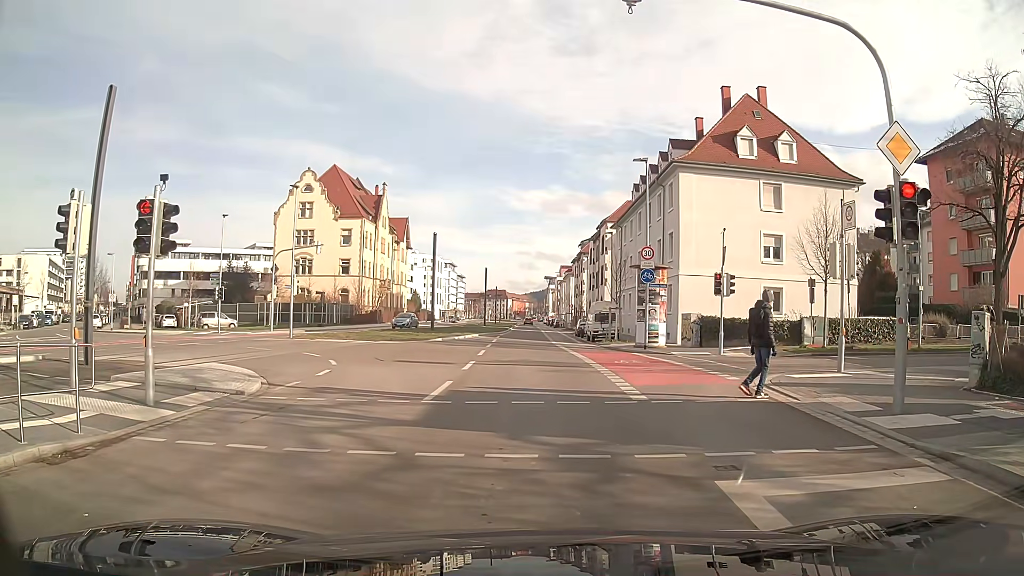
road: secondary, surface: asphalt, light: Day
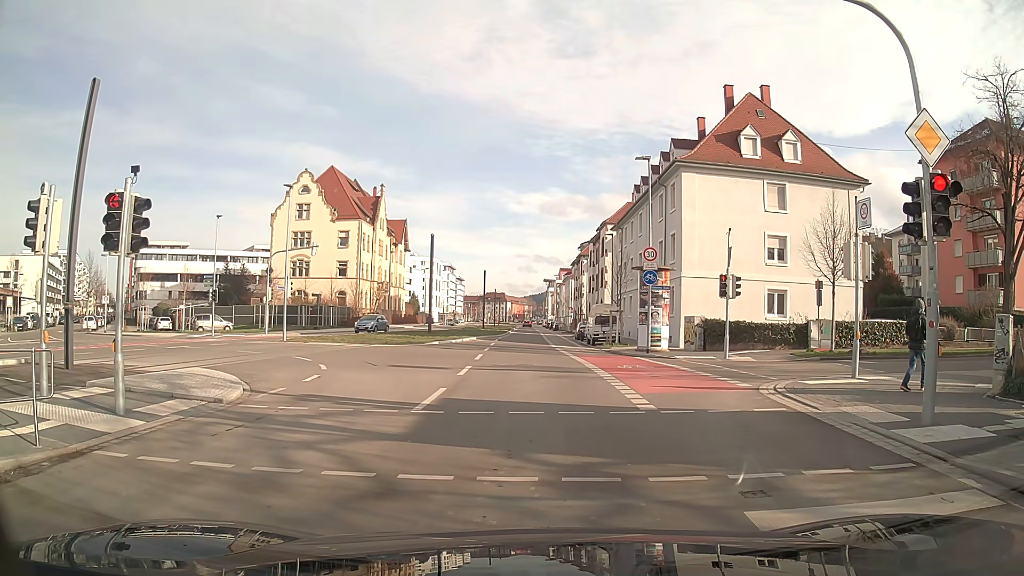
(0.0, +0.9) m; 0°
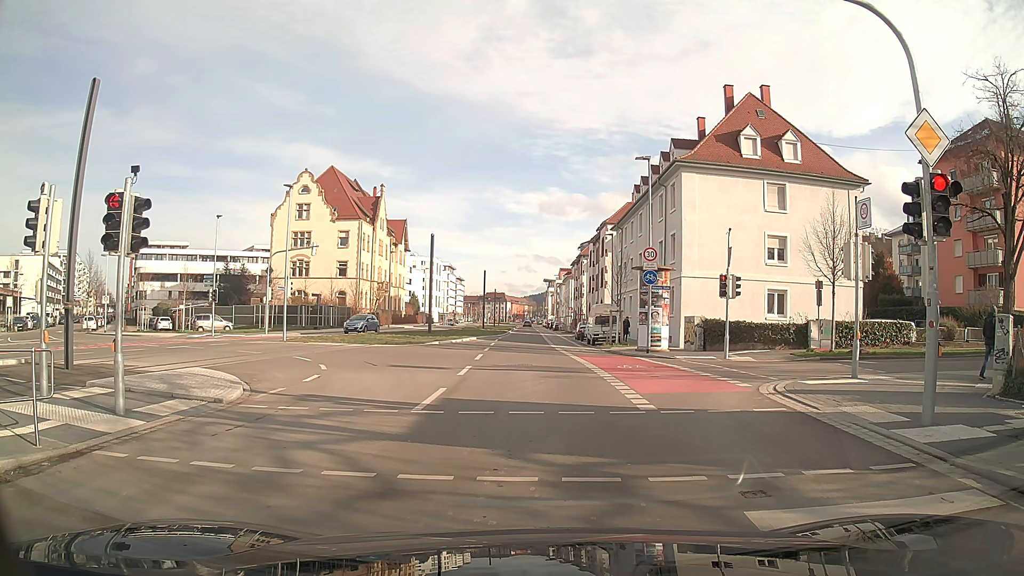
(0.0, 0.0) m; 0°
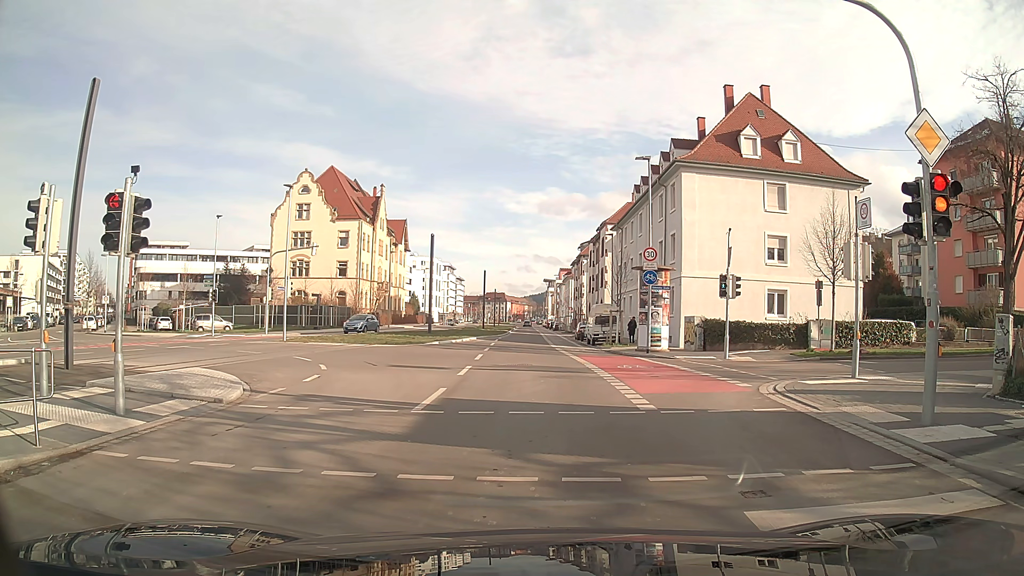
(0.0, 0.0) m; 0°
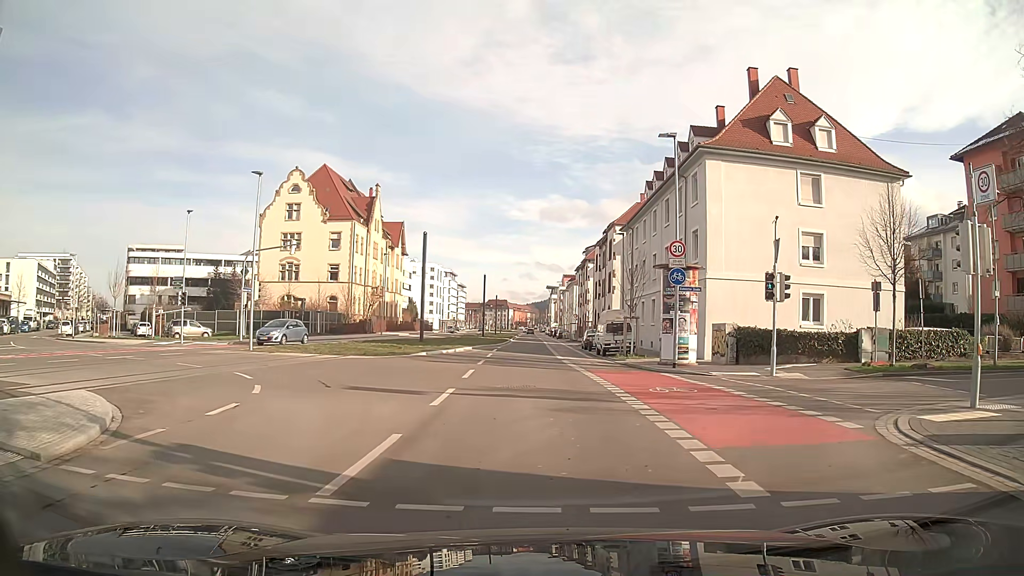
(+0.1, +5.1) m; 0°
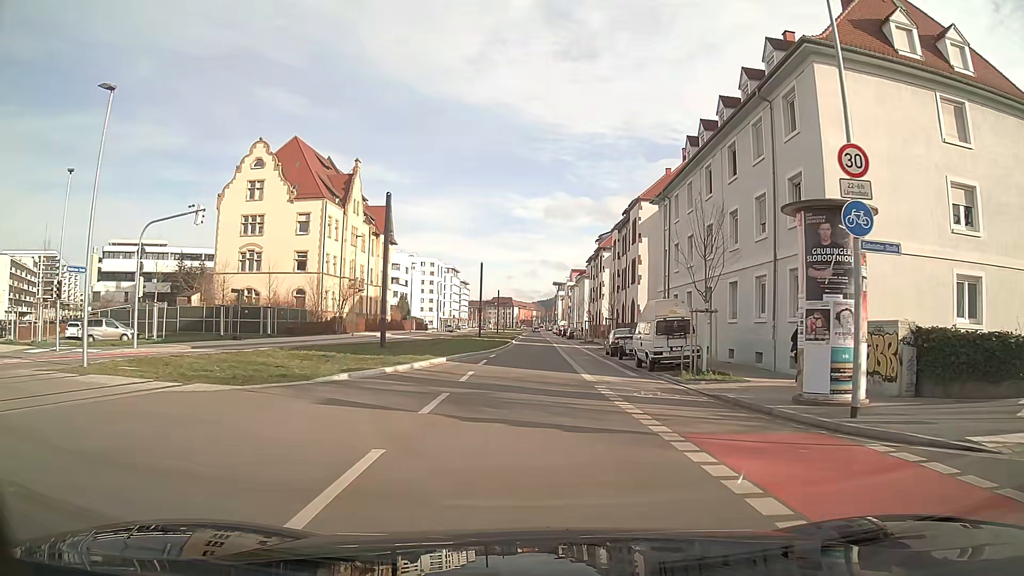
(0.0, +13.6) m; 0°
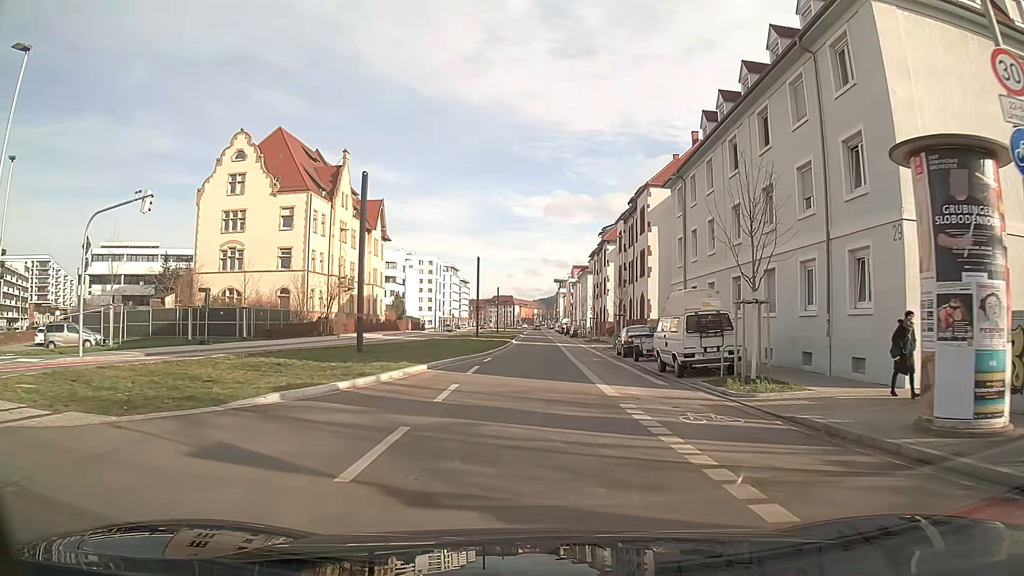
(0.0, +4.6) m; 0°
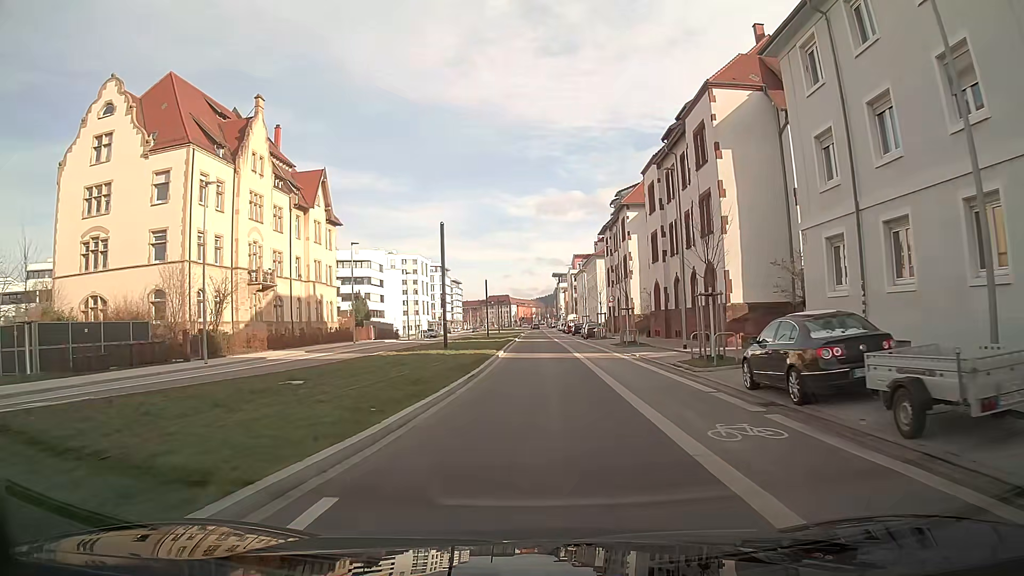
(0.0, +21.7) m; 0°
(0, +10) (0, +20) (0, +30) (0, +40) (0, +50) (0, +60) (0, +70) (0, +80) (0, +90) (0, +100) m
